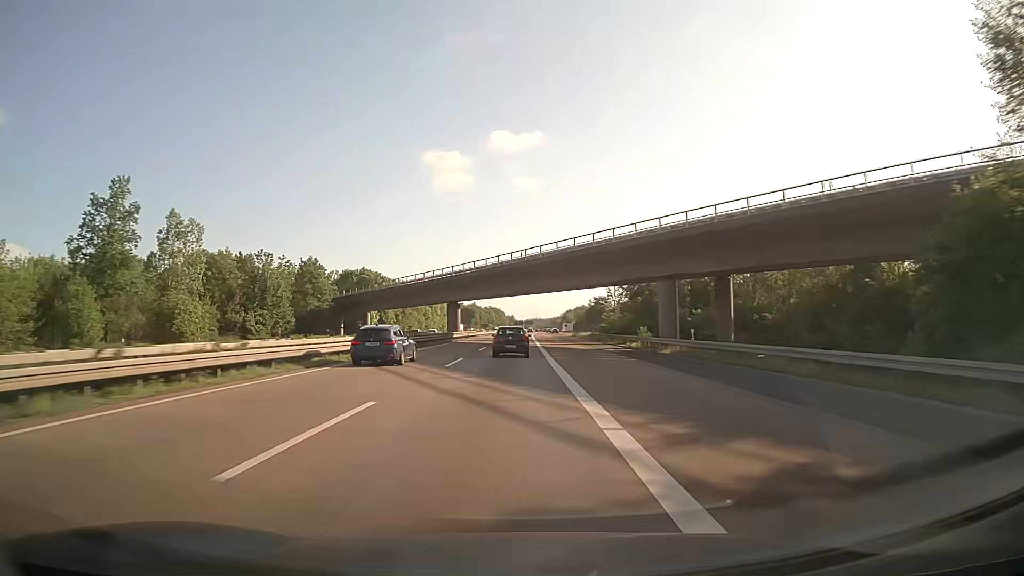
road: motorway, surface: asphalt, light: Day
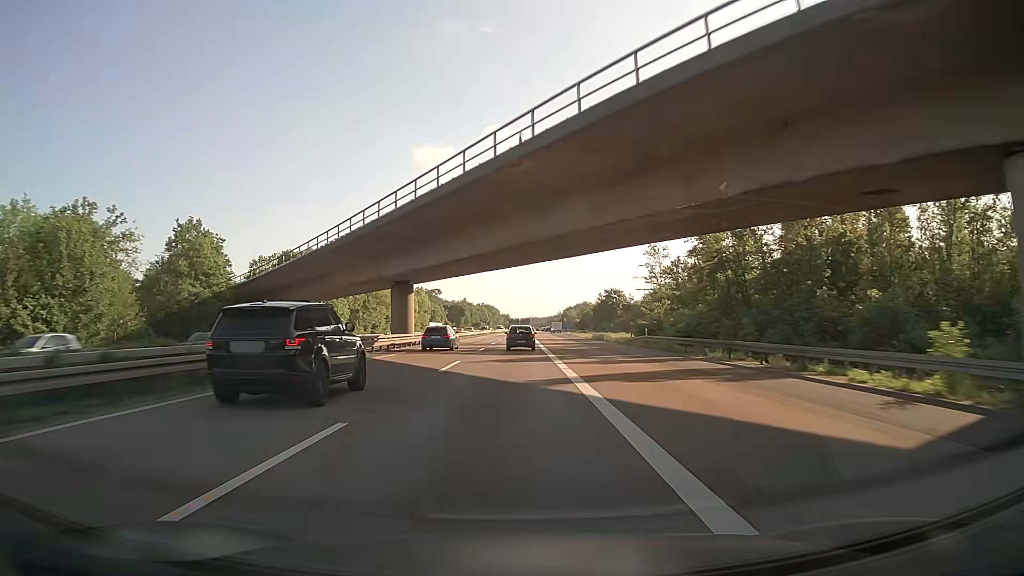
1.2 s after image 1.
(+0.1, +38.2) m; 0°
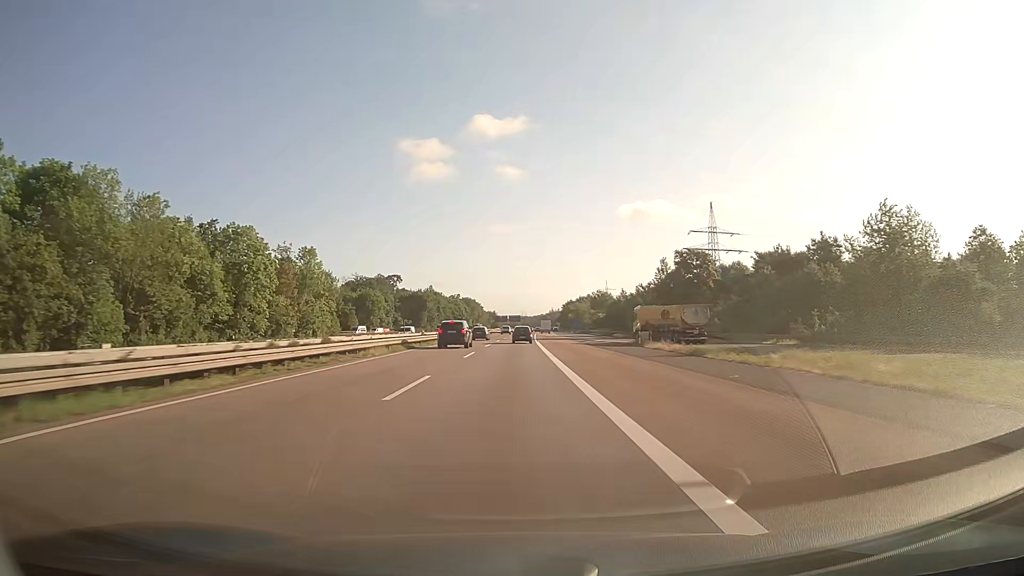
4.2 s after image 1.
(+0.8, +95.4) m; +1°
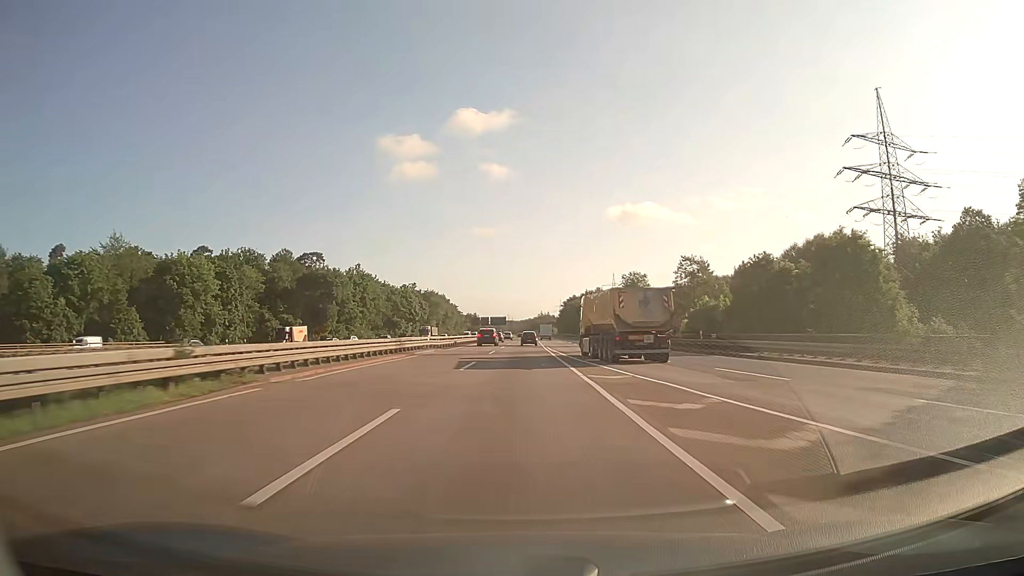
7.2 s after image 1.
(+0.8, +95.2) m; +1°
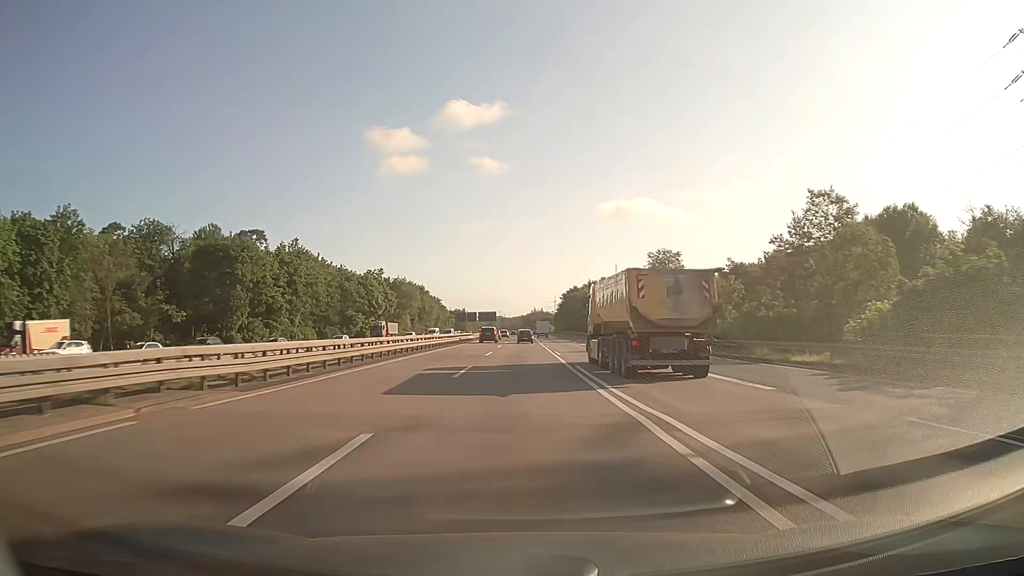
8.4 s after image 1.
(+0.3, +38.0) m; +1°
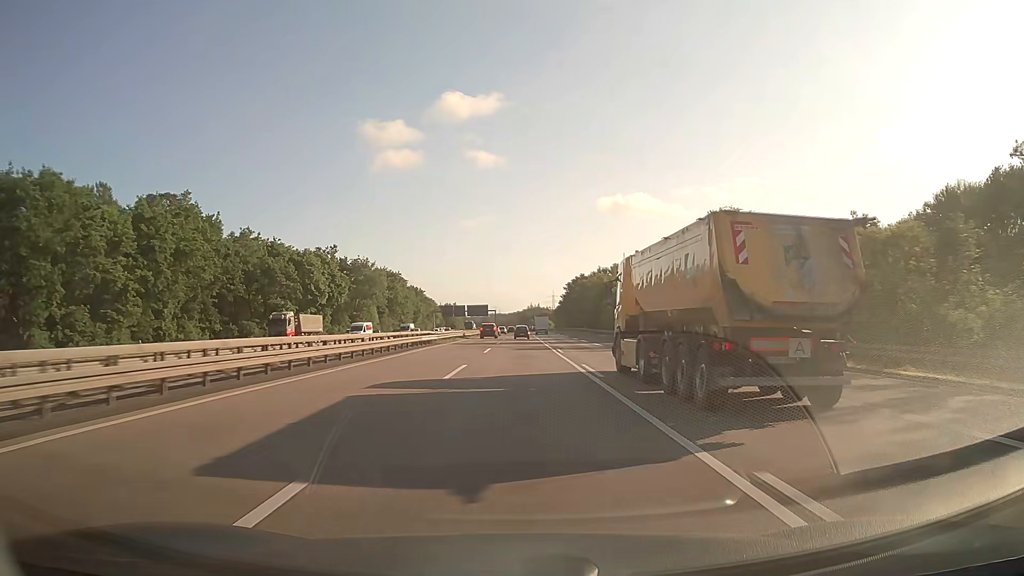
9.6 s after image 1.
(+0.2, +38.0) m; 0°
(0, +10) (0, +20) (0, +30) (0, +40) (0, +50) (0, +60) (0, +70) (0, +80) (0, +90) (+1, +100) m
